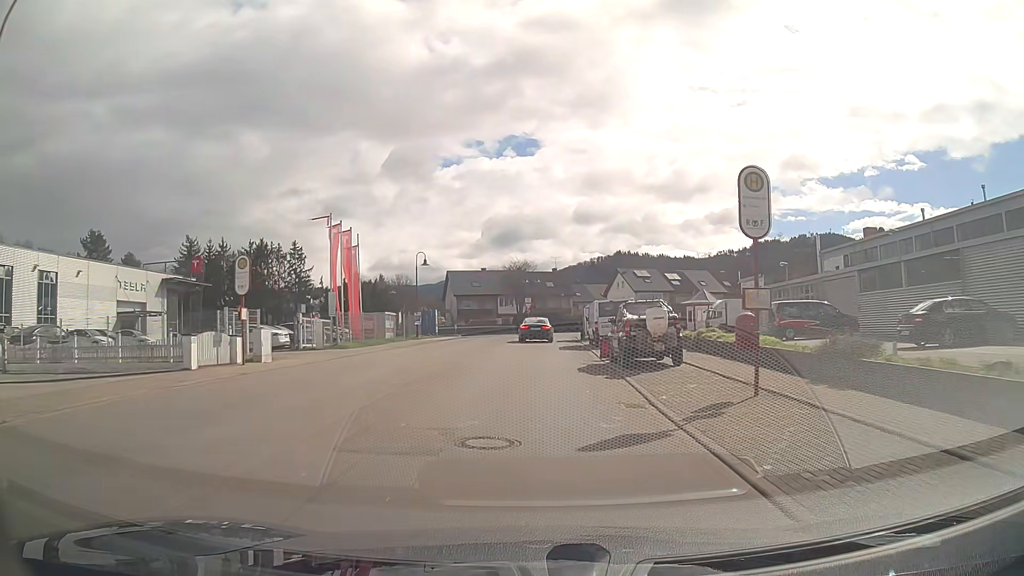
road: tertiary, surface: asphalt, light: Day
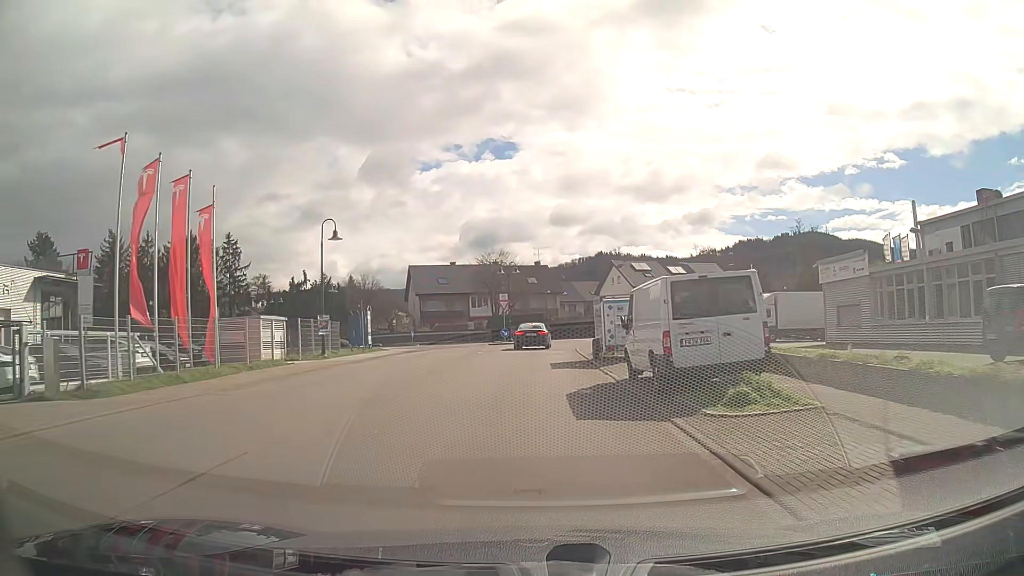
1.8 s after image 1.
(+0.3, +18.2) m; +2°
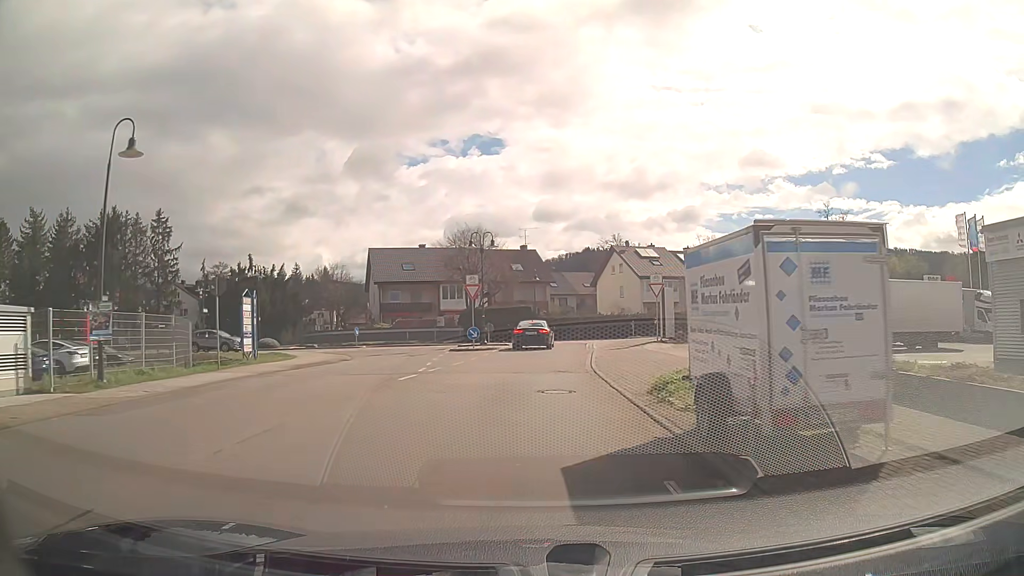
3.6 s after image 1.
(+0.1, +15.8) m; +1°
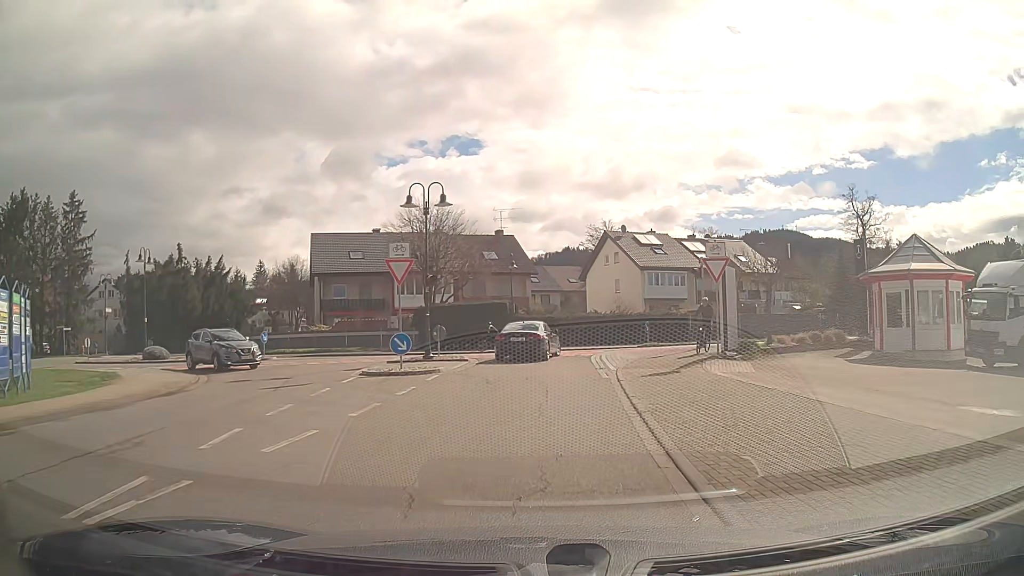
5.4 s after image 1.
(+0.2, +13.8) m; +3°
